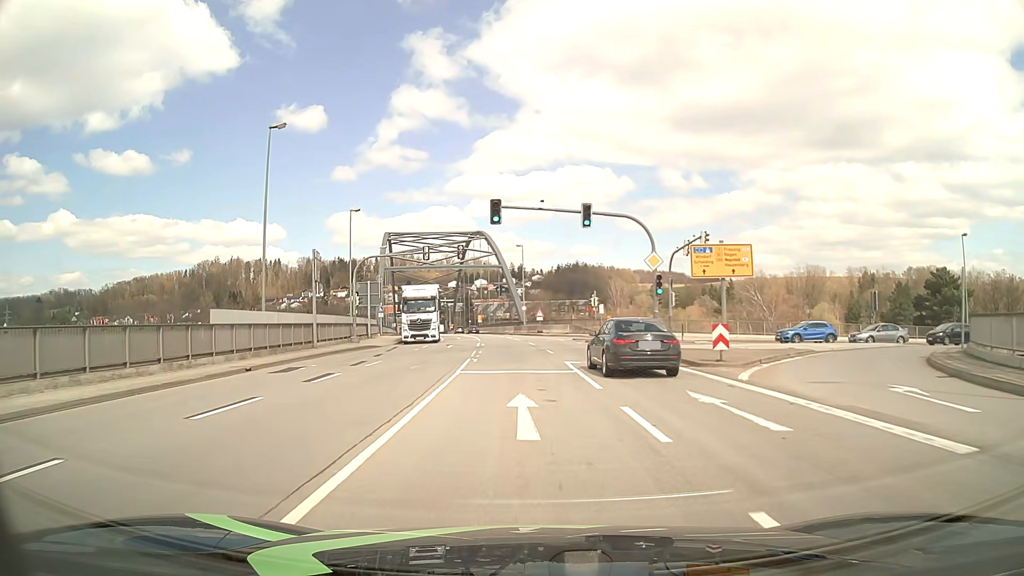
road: primary_link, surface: asphalt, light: Day
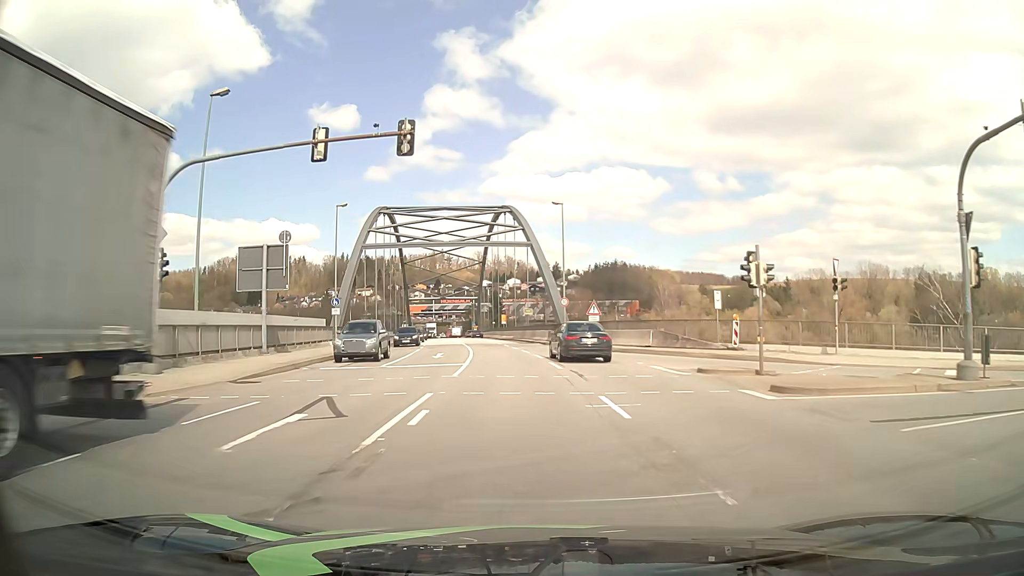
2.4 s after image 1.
(-0.7, +29.2) m; -2°
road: primary
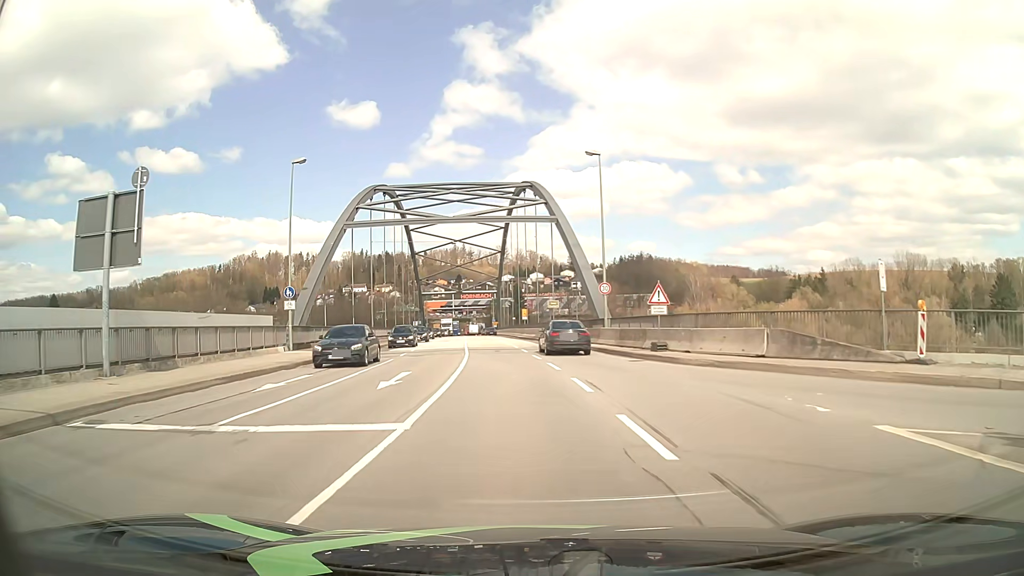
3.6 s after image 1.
(-0.3, +13.5) m; -3°
